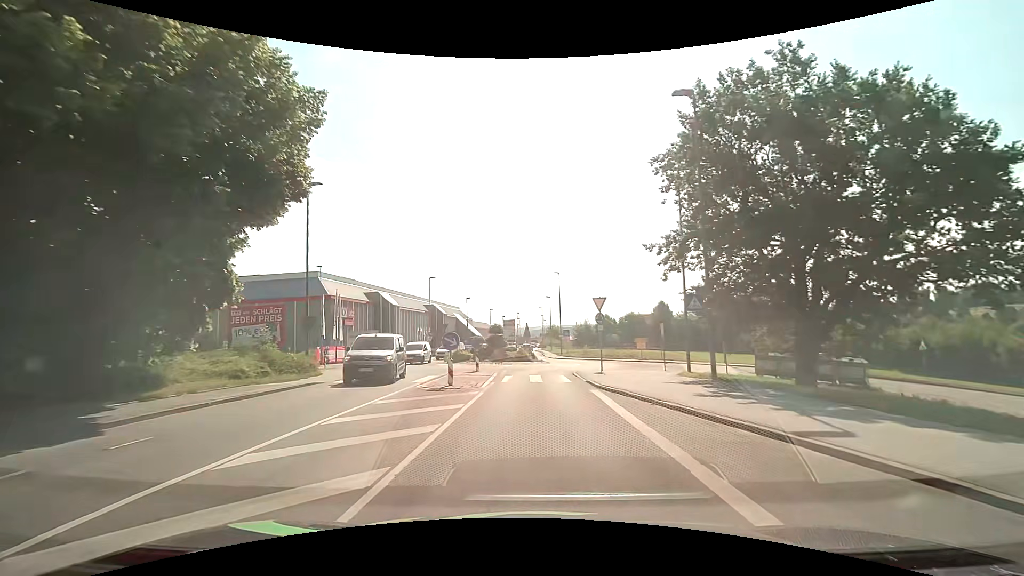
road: tertiary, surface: asphalt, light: Day
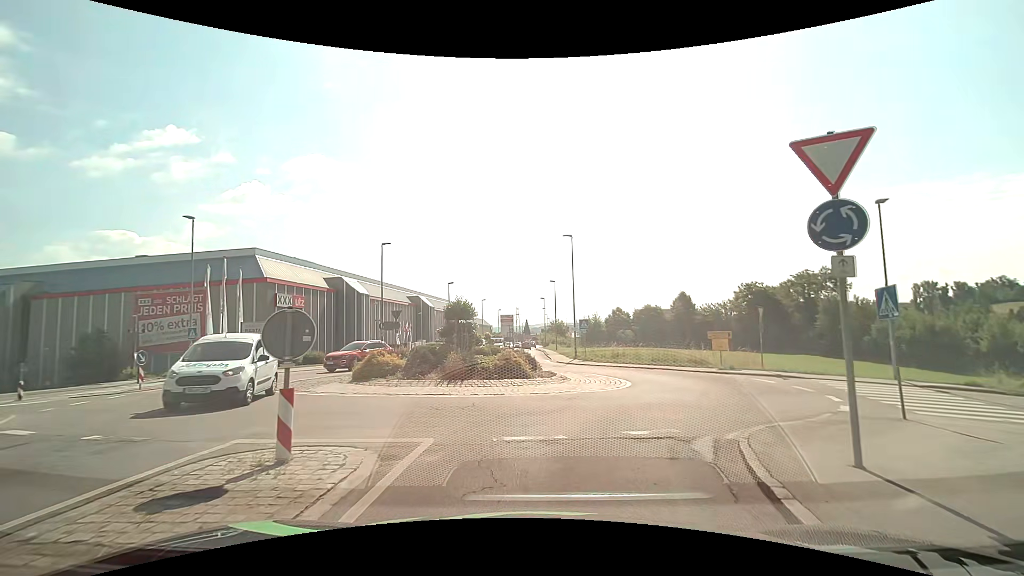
(-0.2, +19.3) m; -1°
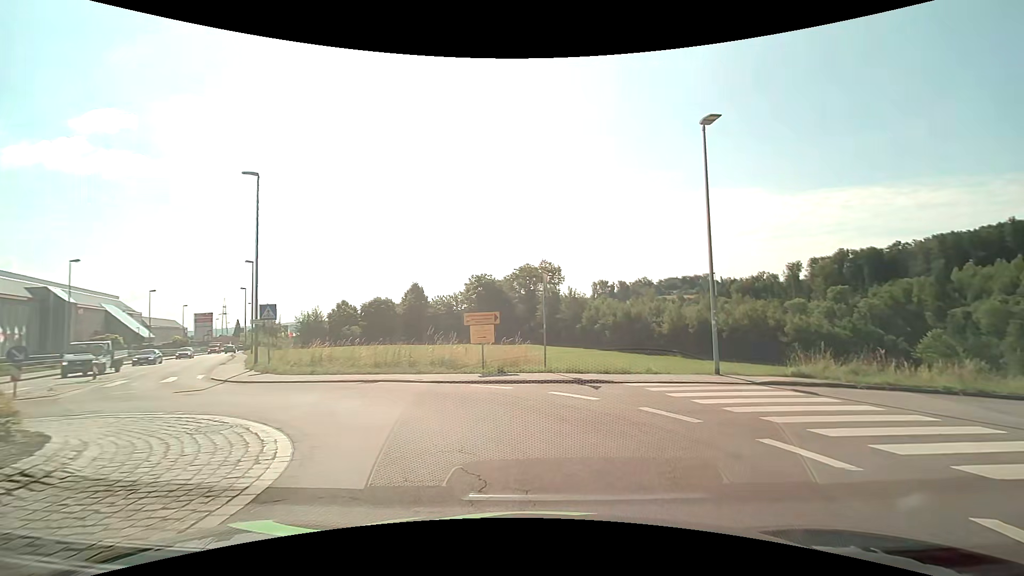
(+2.1, +12.6) m; +31°
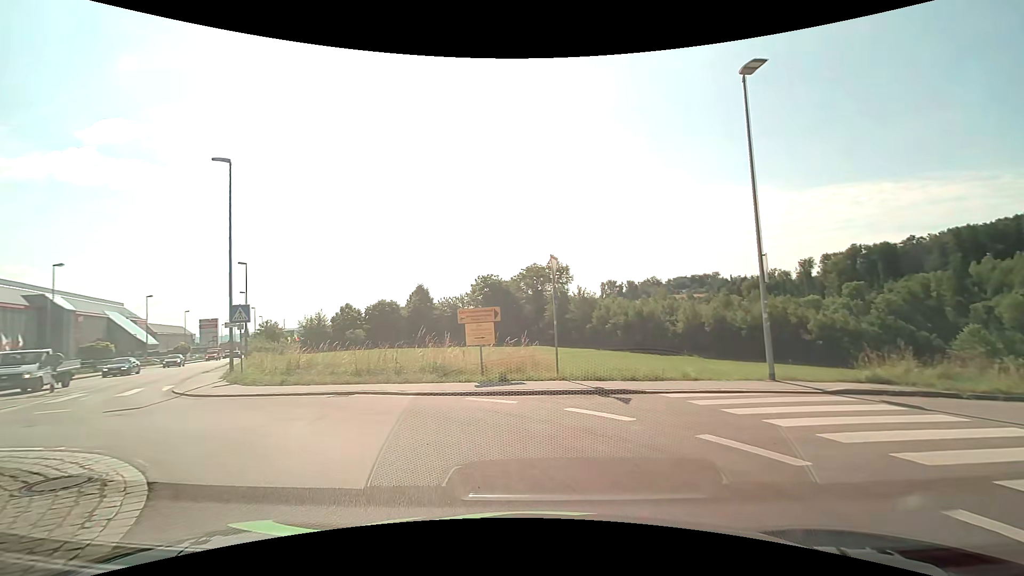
(0.0, +3.0) m; -1°
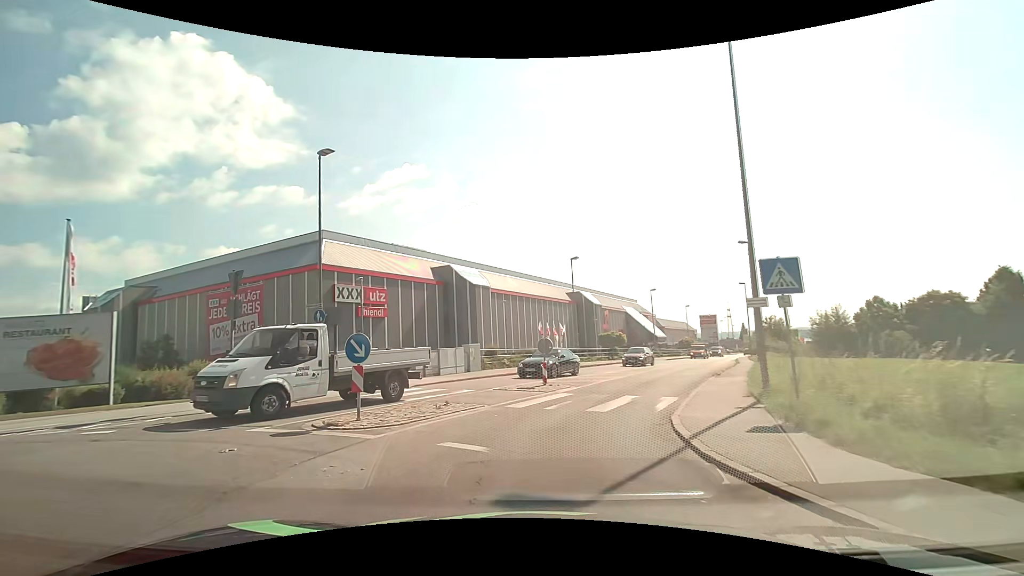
(-5.4, +10.6) m; -53°
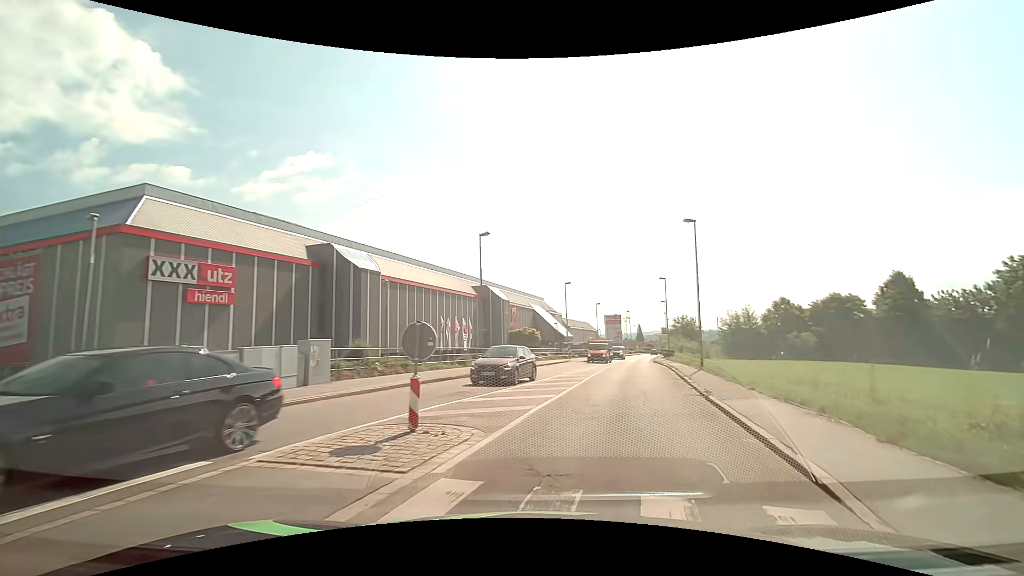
(+0.2, +10.5) m; +10°
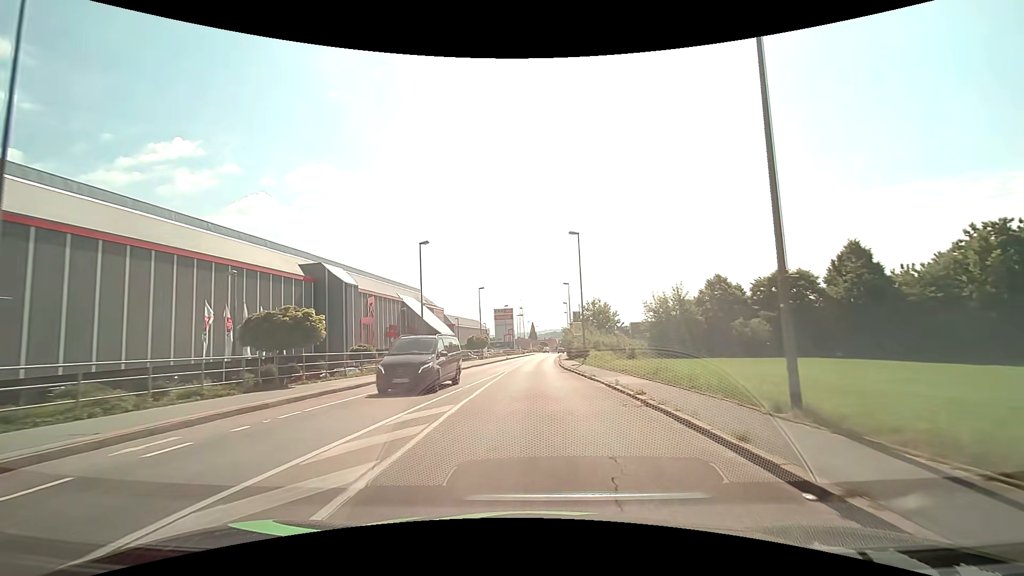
(+4.9, +26.5) m; +13°
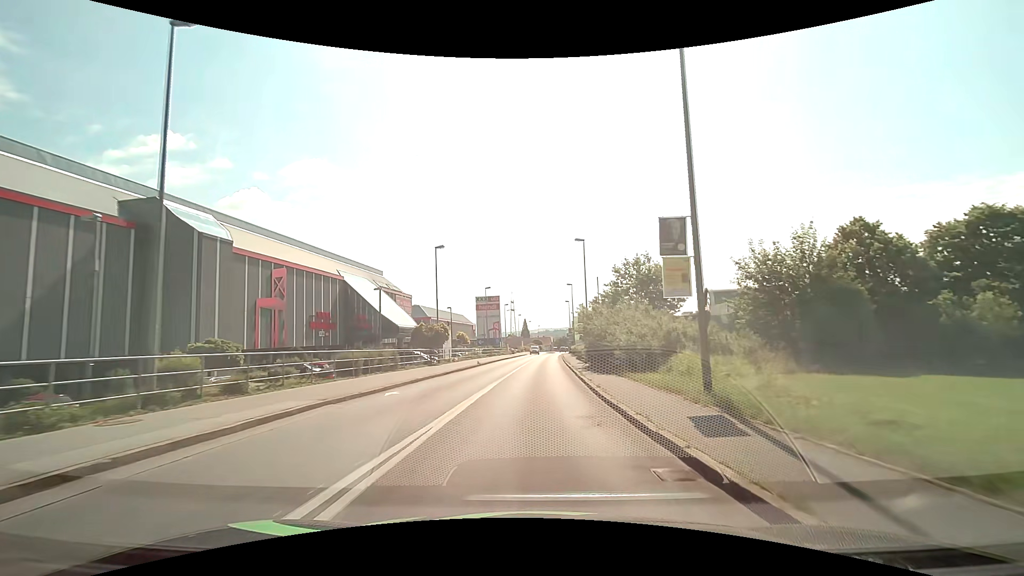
(0.0, +28.1) m; +1°
(0, +10) (0, +20) (0, +30) (+1, +40) (+1, +50) (+1, +60) (+2, +70) (+2, +80) (+3, +90) (+4, +100) m
